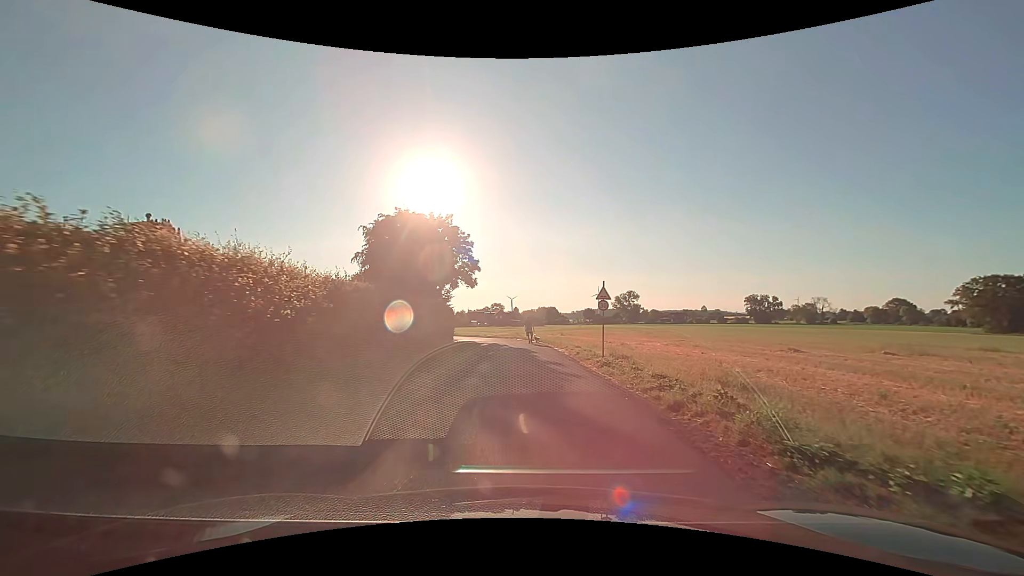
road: residential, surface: asphalt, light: Day
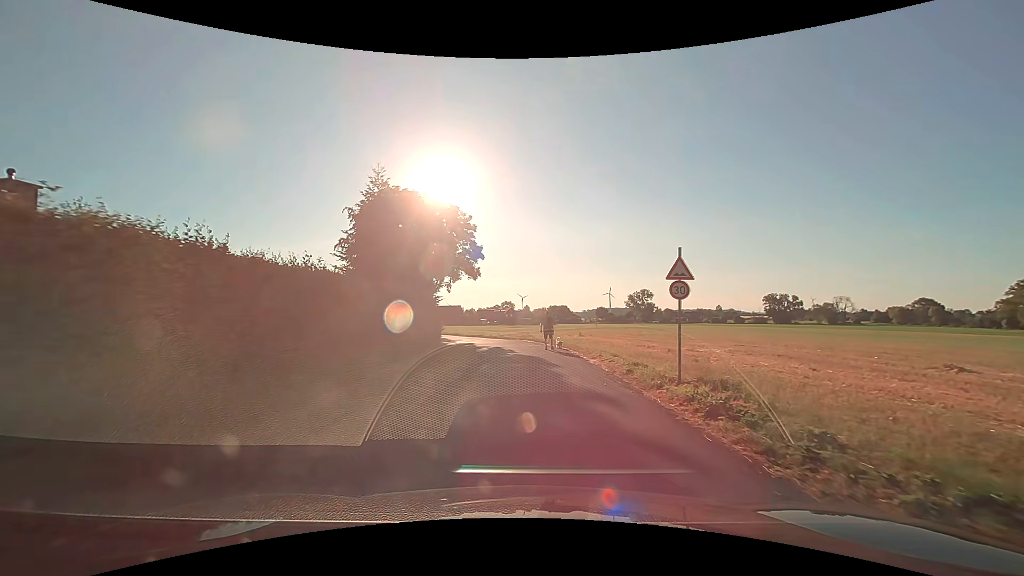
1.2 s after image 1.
(-0.1, +8.1) m; -1°
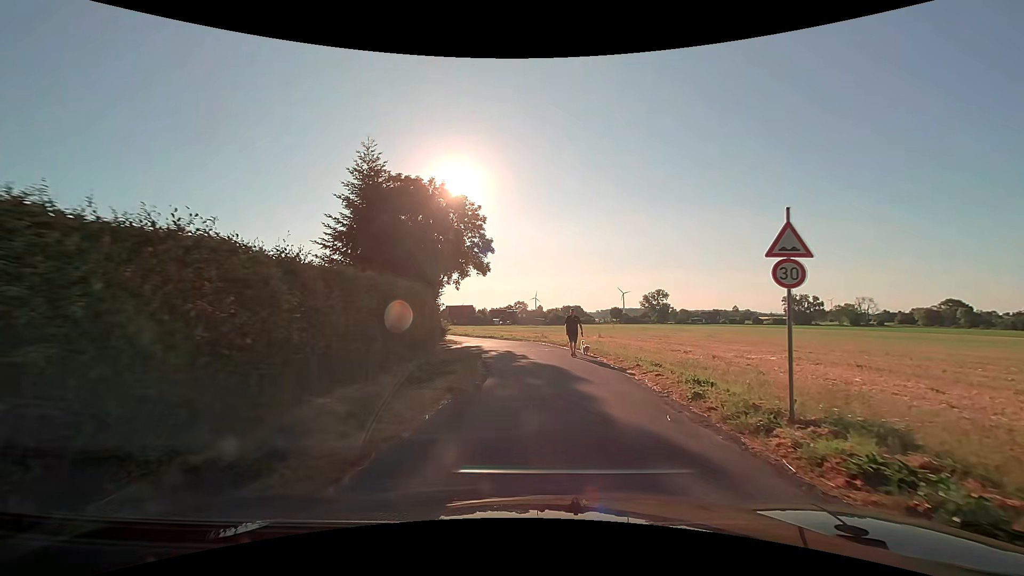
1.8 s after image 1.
(-0.1, +3.8) m; -2°
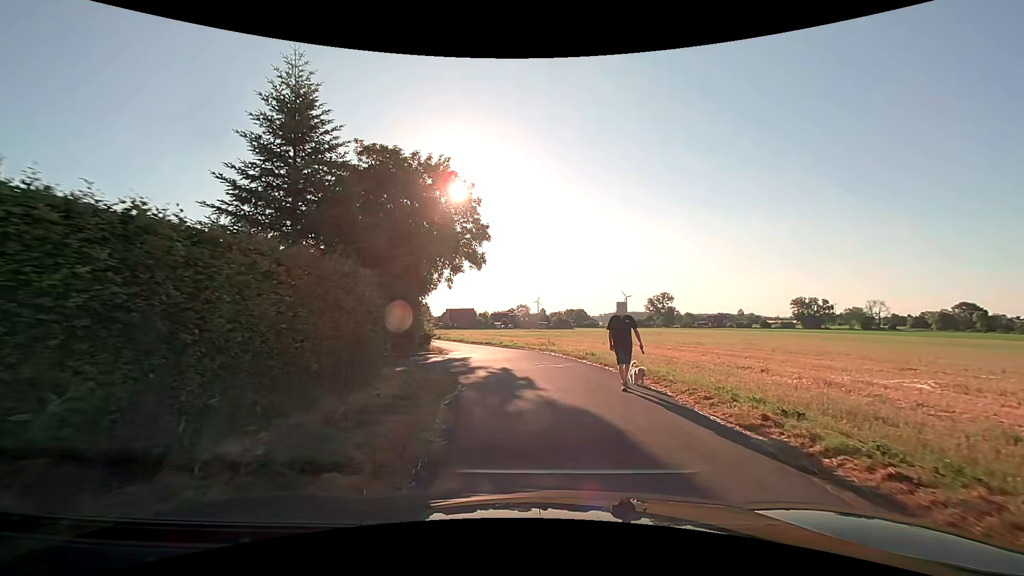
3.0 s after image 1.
(-0.1, +7.2) m; -1°
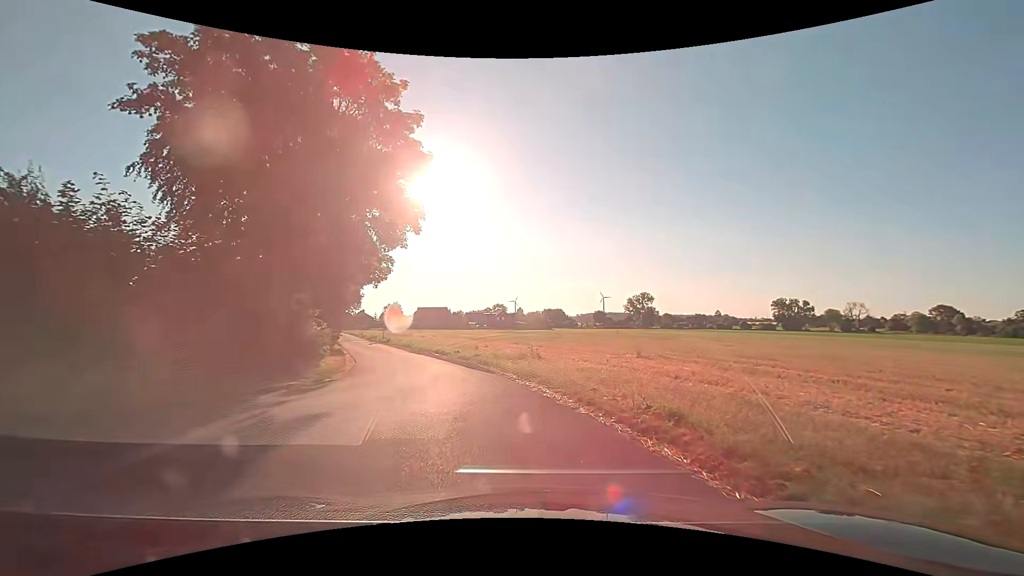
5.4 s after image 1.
(+0.3, +13.6) m; +3°
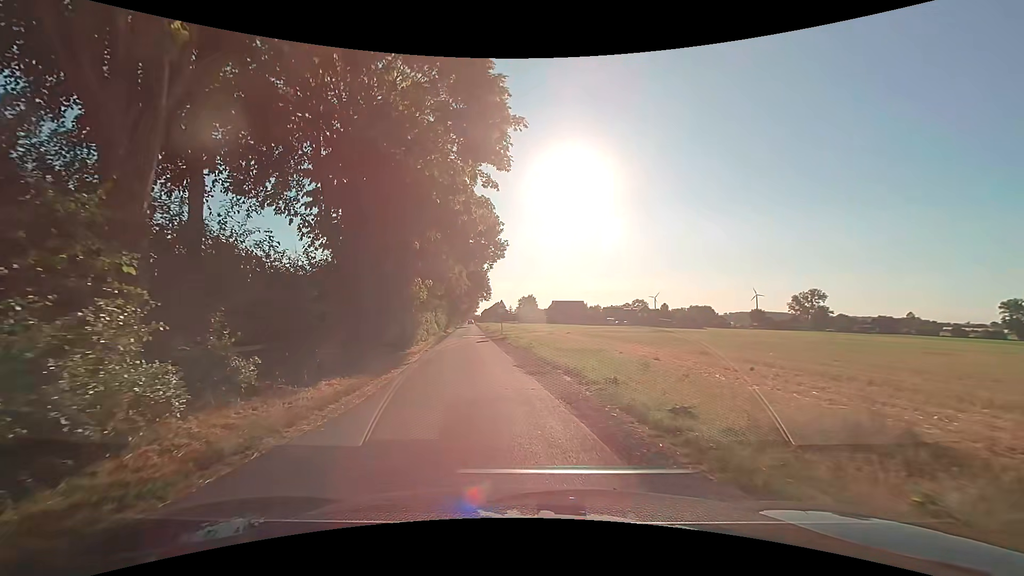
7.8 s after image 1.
(-1.8, +14.5) m; -15°
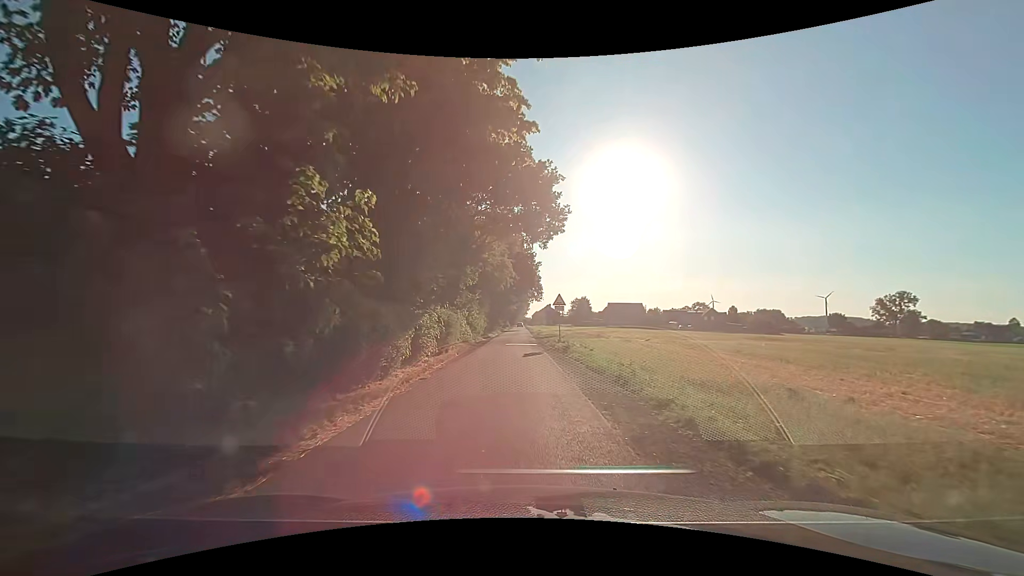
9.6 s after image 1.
(-0.8, +12.3) m; -7°
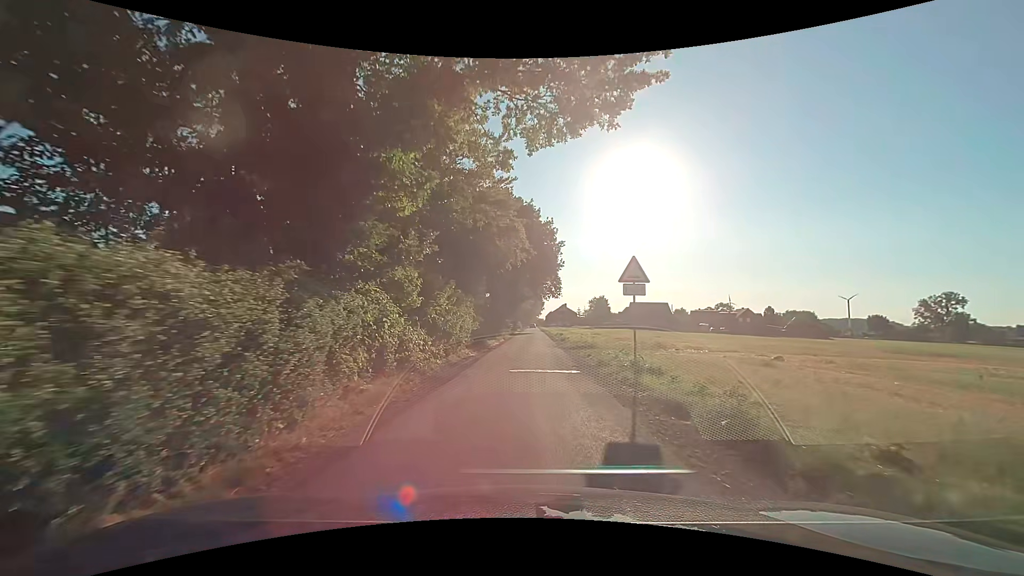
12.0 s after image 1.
(-0.2, +18.2) m; -1°
(0, +10) (0, +20) (0, +30) (+1, +40) (+1, +50) (+1, +60) (+1, +70) (+1, +80) (+2, +90) (+2, +100) m
